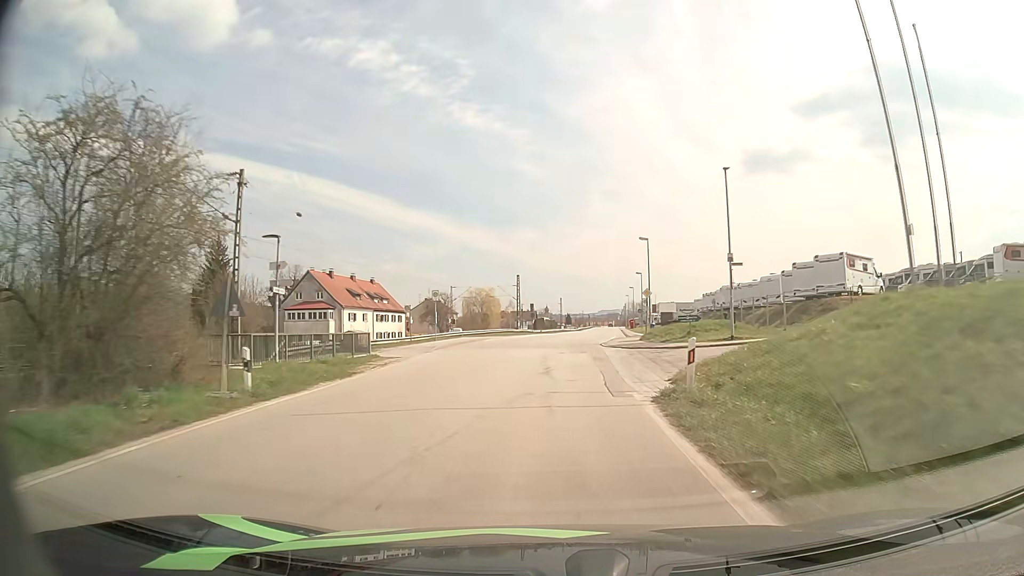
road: unclassified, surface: asphalt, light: Day
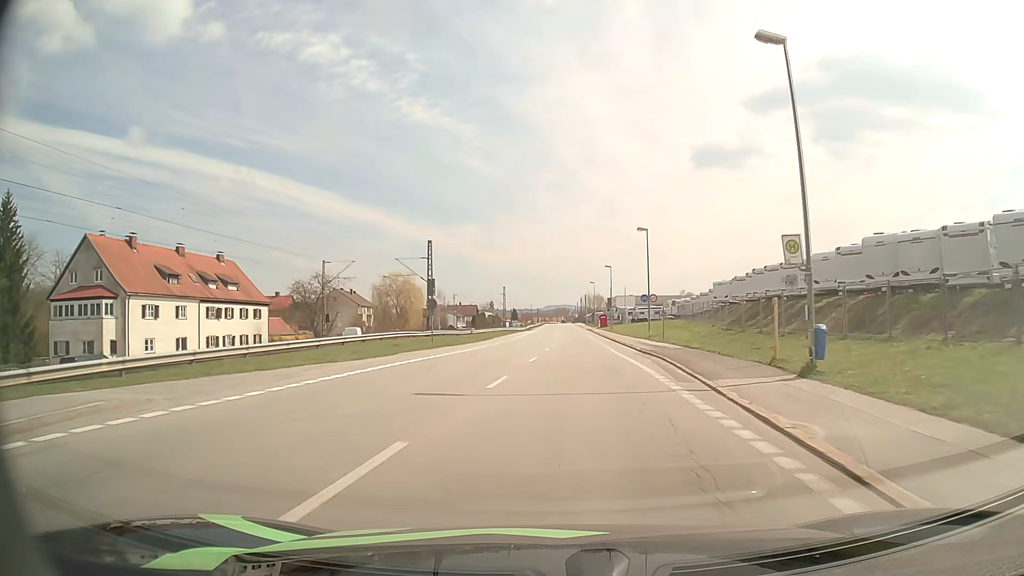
(+1.4, +42.2) m; +5°
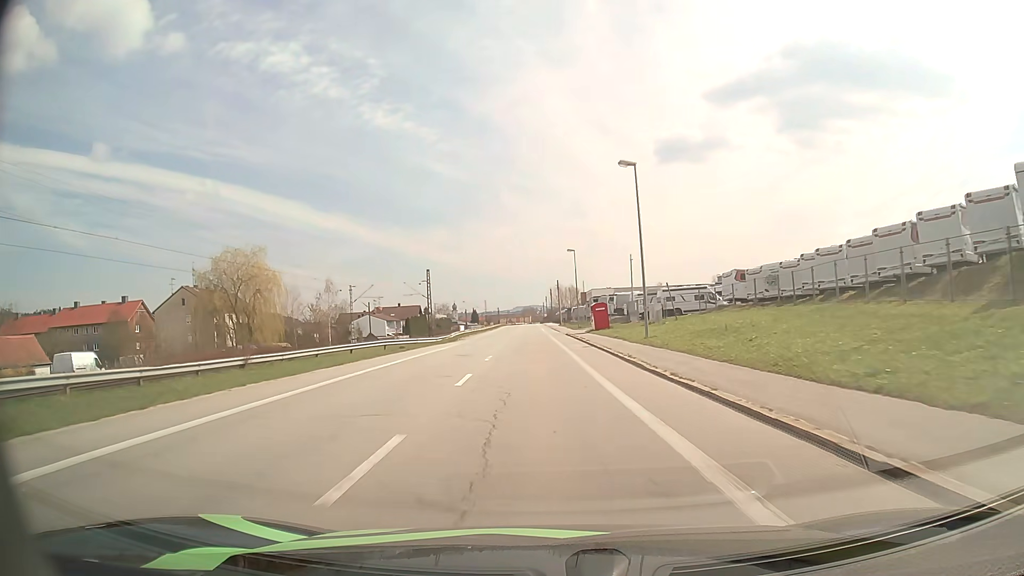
(+2.3, +54.3) m; +3°
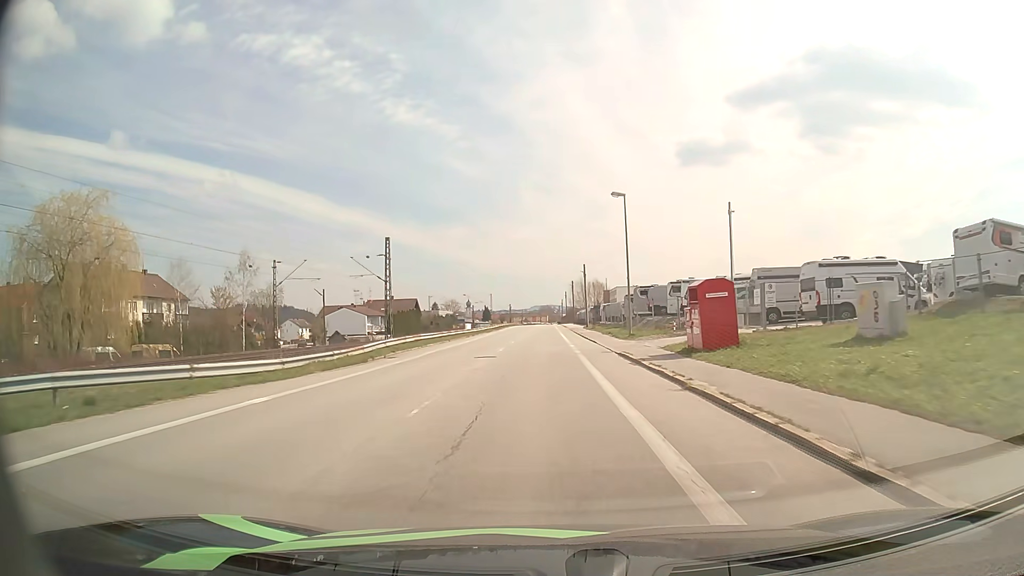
(-0.5, +31.9) m; -2°
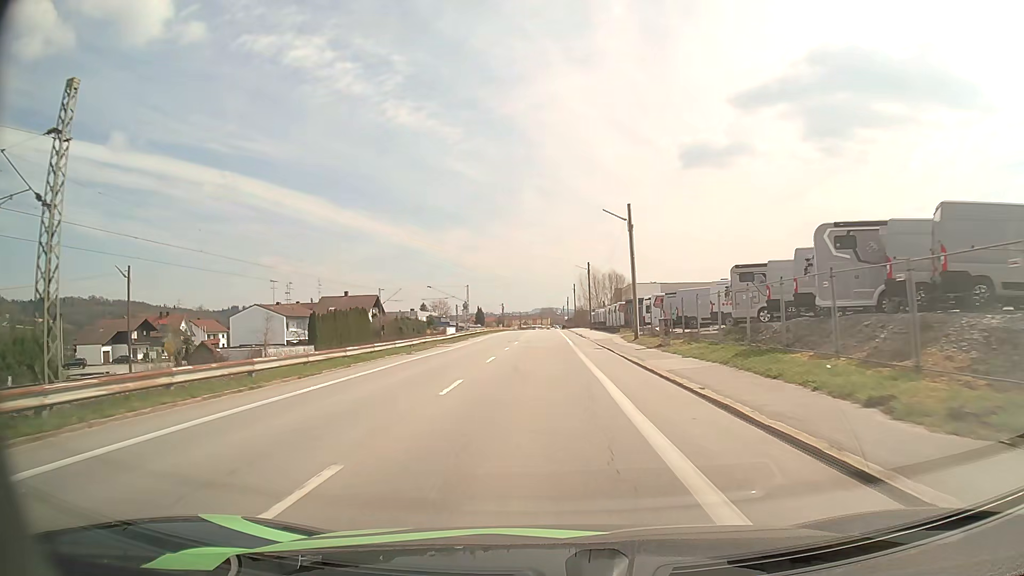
(+0.1, +42.7) m; 0°
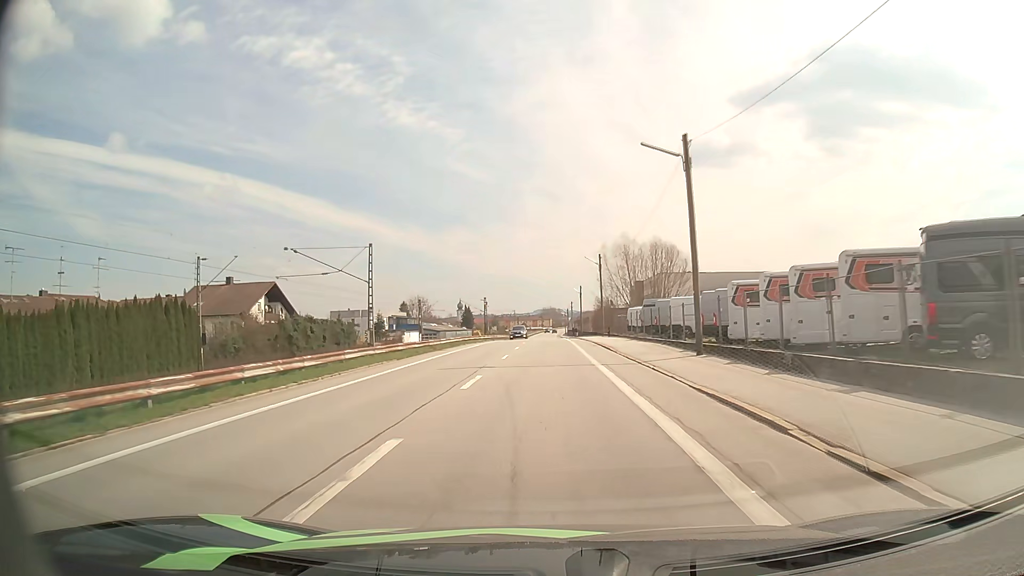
(-0.2, +53.5) m; 0°
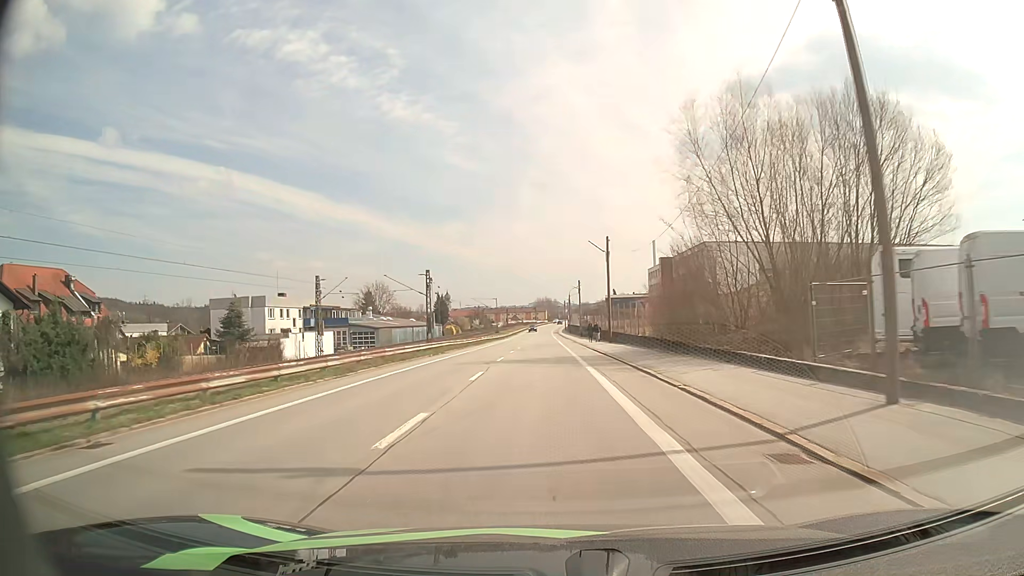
(+0.1, +53.8) m; 0°
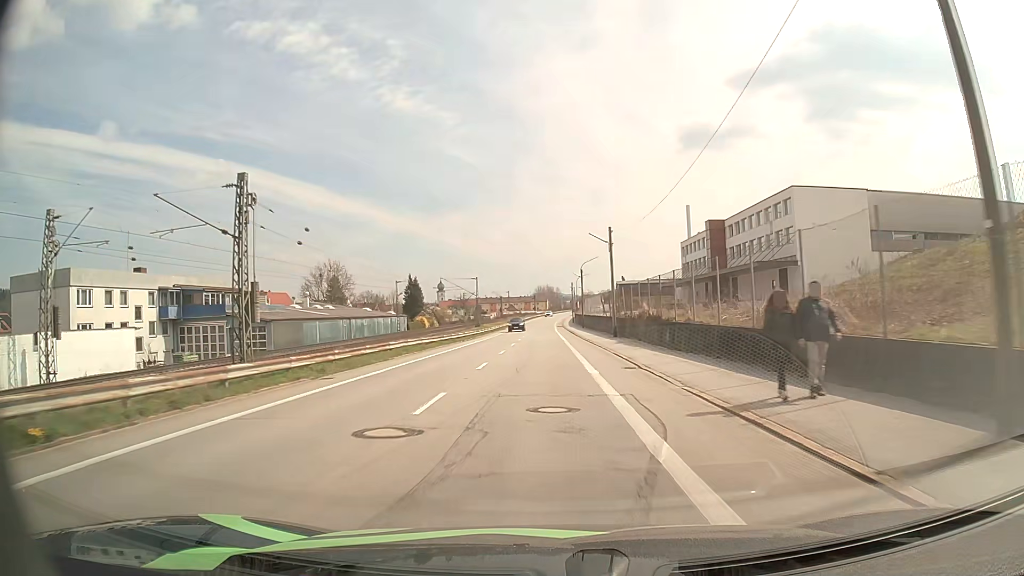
(0.0, +43.2) m; 0°
(0, +10) (0, +20) (0, +30) (0, +40) (0, +50) (0, +60) (0, +70) (0, +80) (0, +90) (0, +100) m
